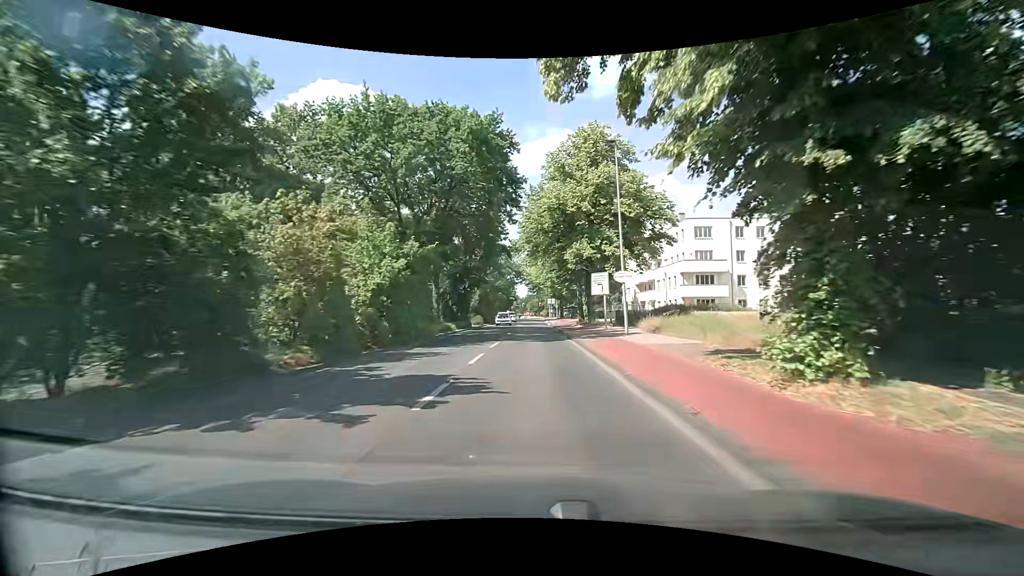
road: secondary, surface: asphalt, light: Day
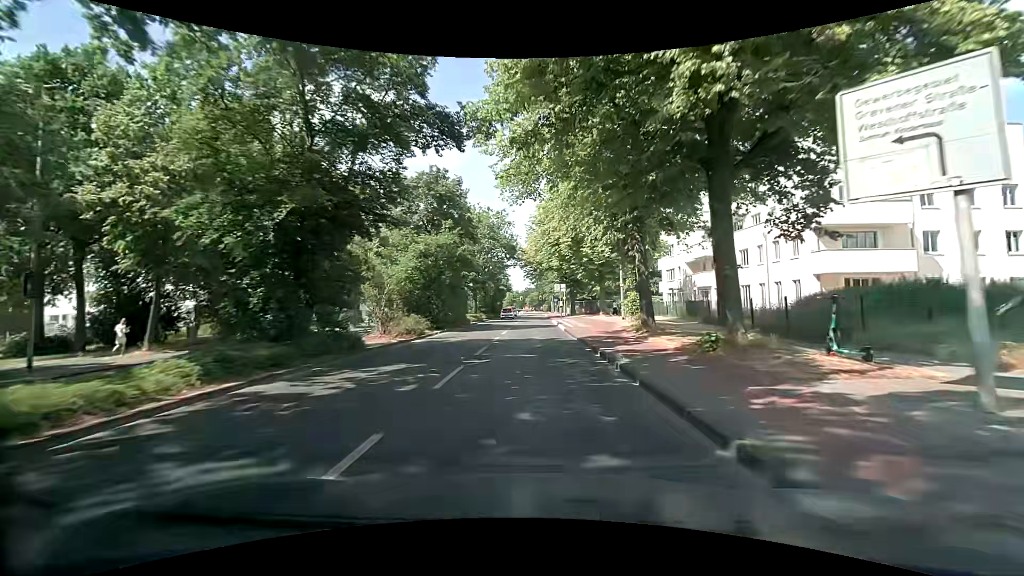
(+0.1, +28.9) m; 0°
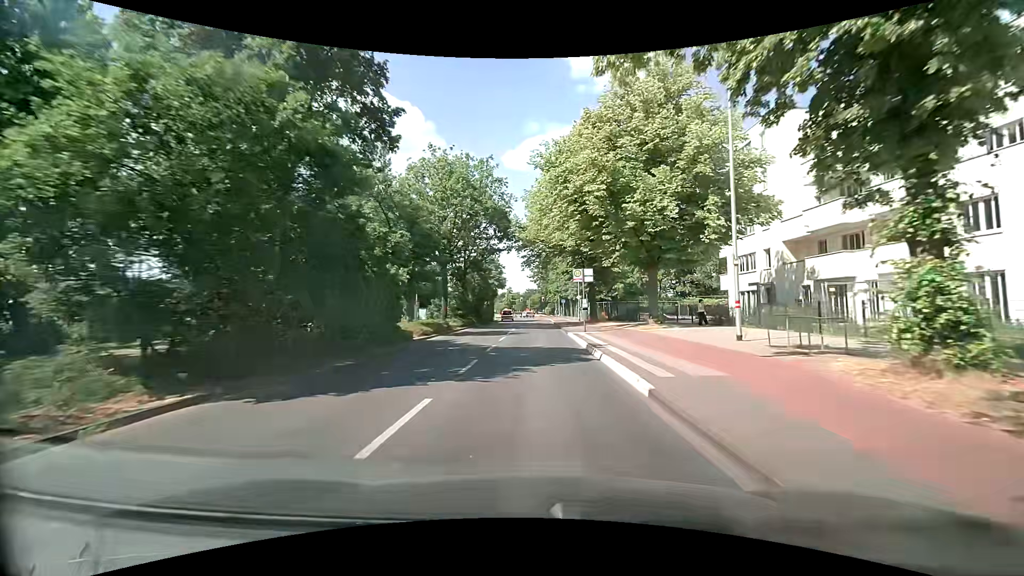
(-0.3, +21.5) m; -1°
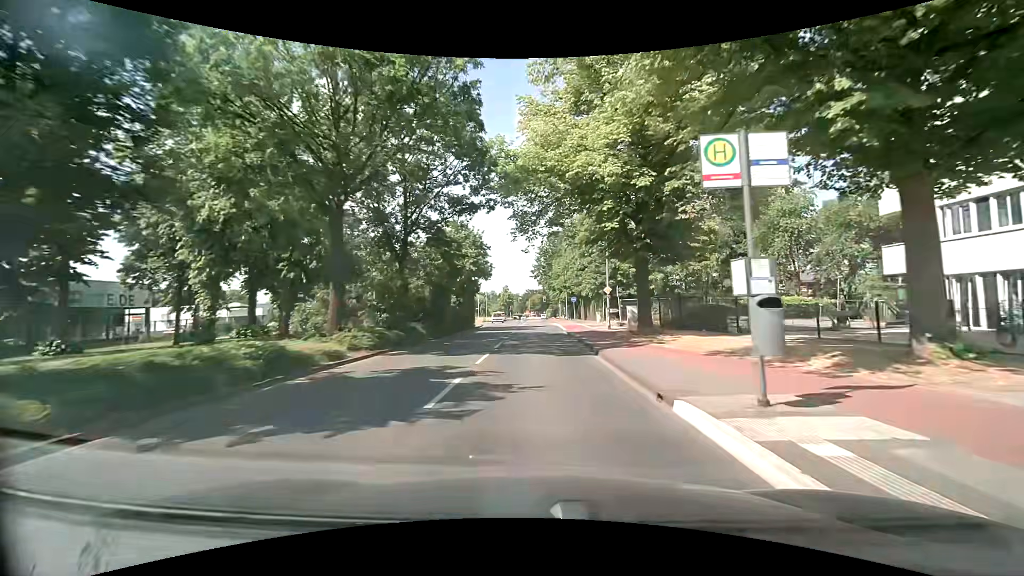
(+0.1, +21.3) m; 0°
